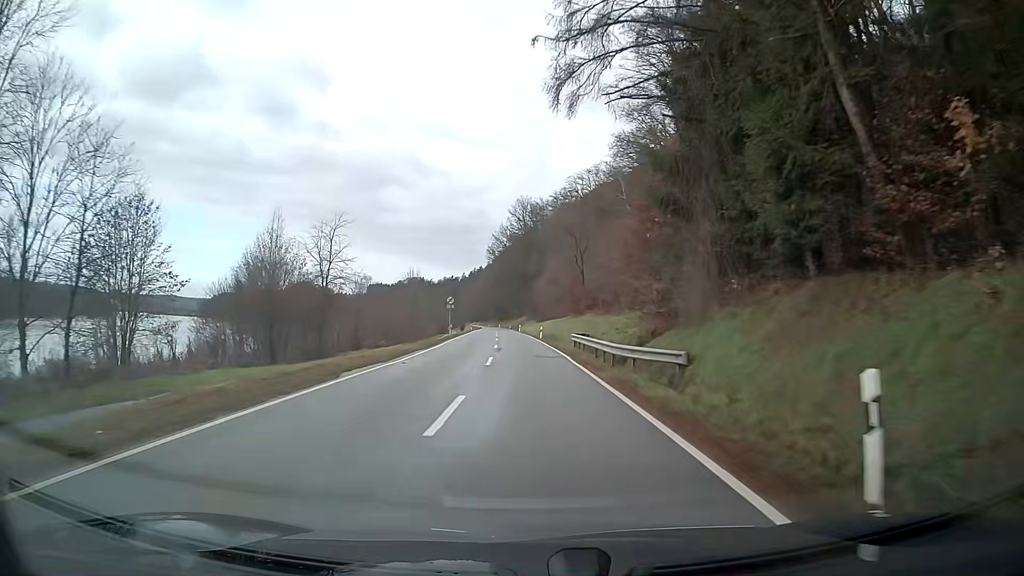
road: secondary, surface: asphalt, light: Day
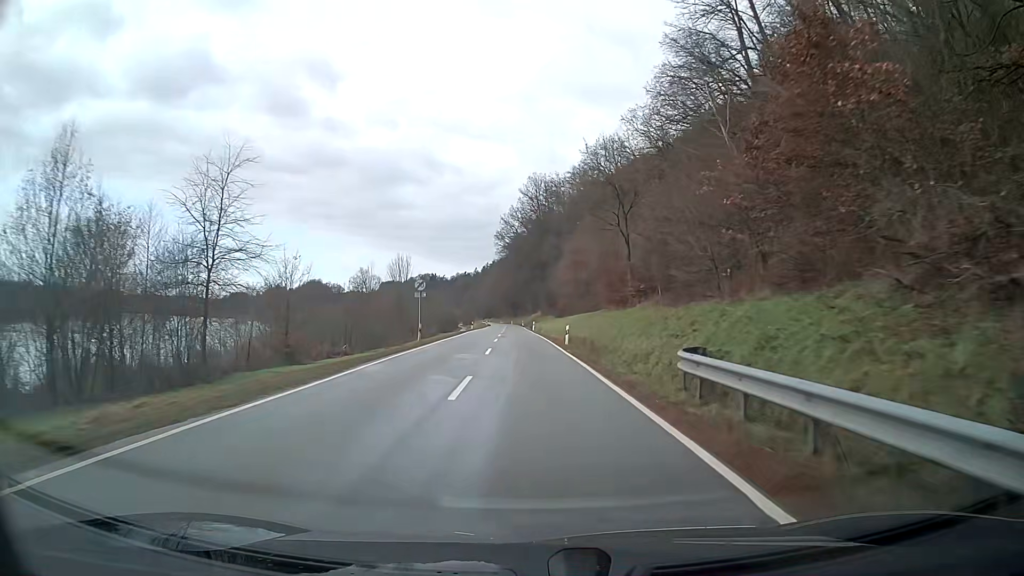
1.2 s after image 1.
(-0.3, +21.7) m; -2°
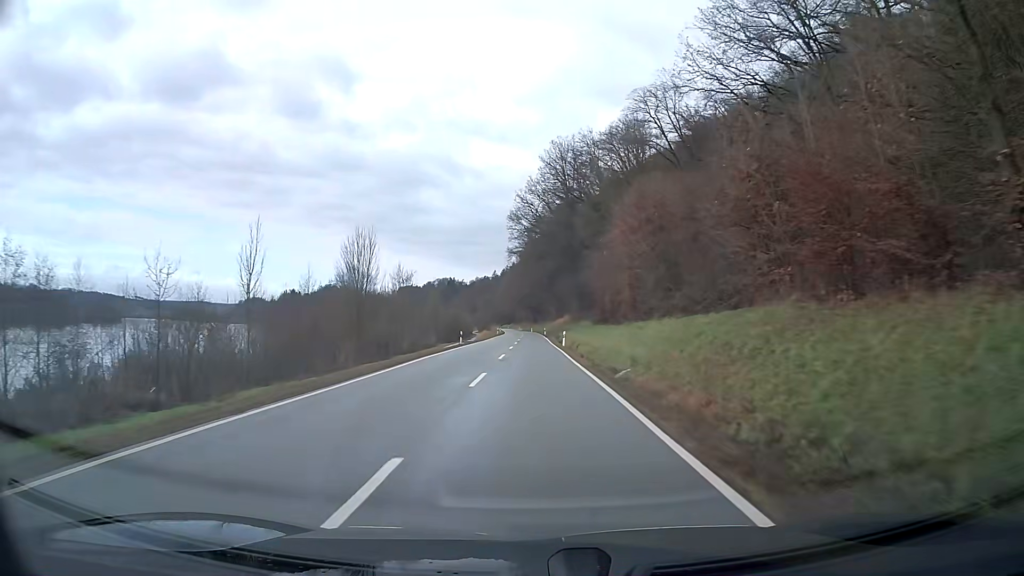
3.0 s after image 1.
(-0.3, +32.7) m; -1°
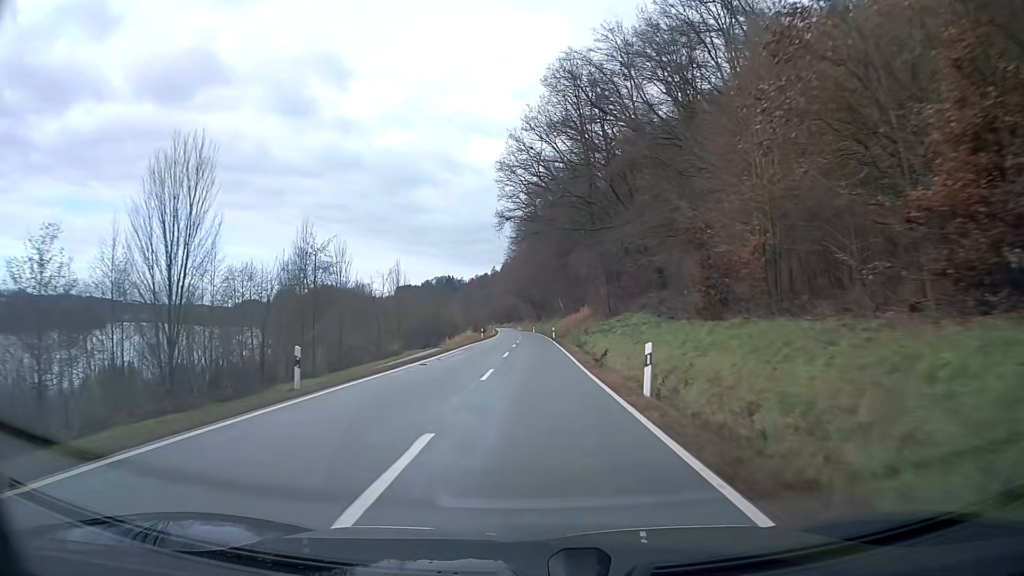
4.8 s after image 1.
(0.0, +34.6) m; 0°
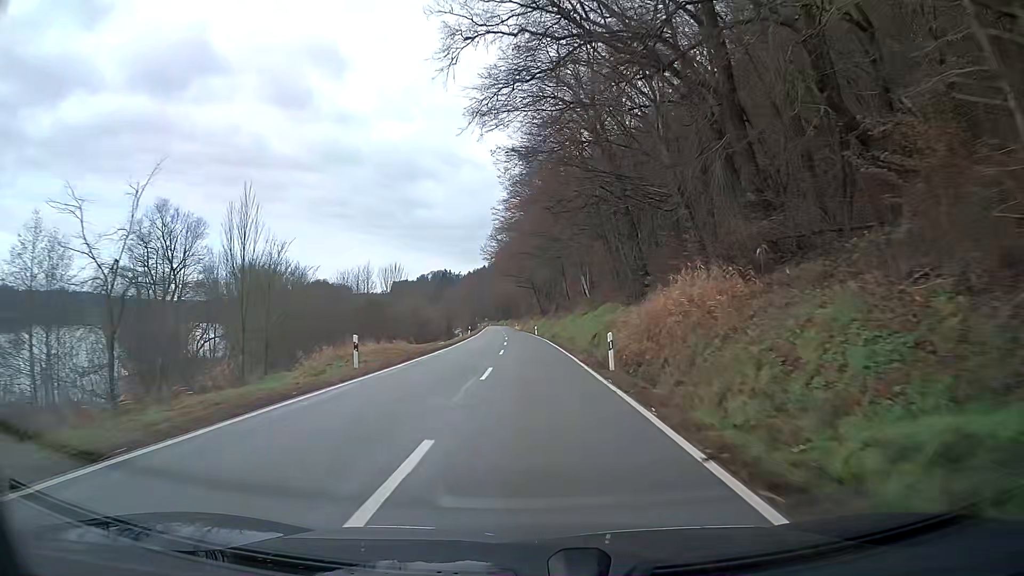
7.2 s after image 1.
(-0.1, +49.6) m; 0°
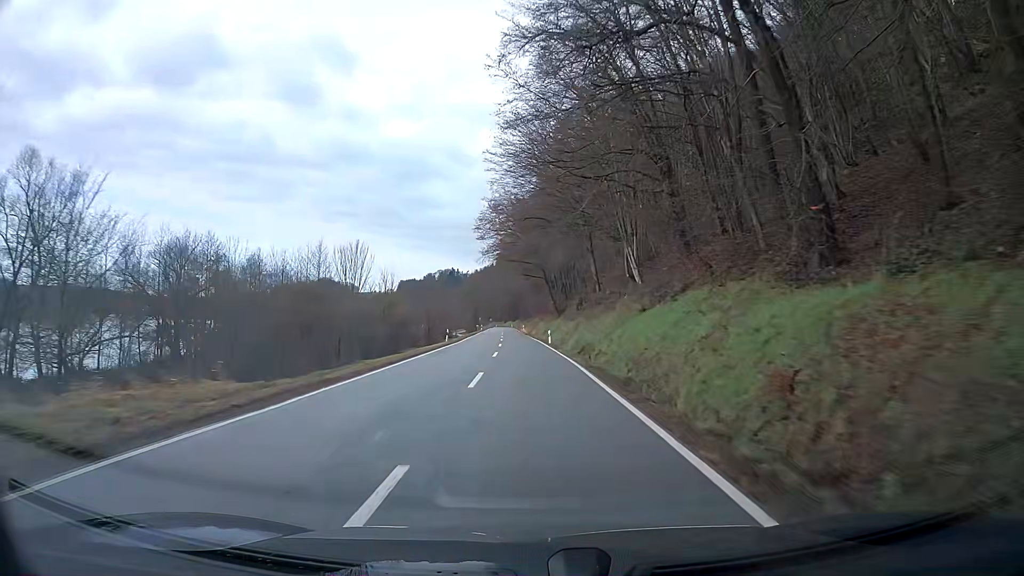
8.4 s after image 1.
(-0.2, +25.8) m; -1°
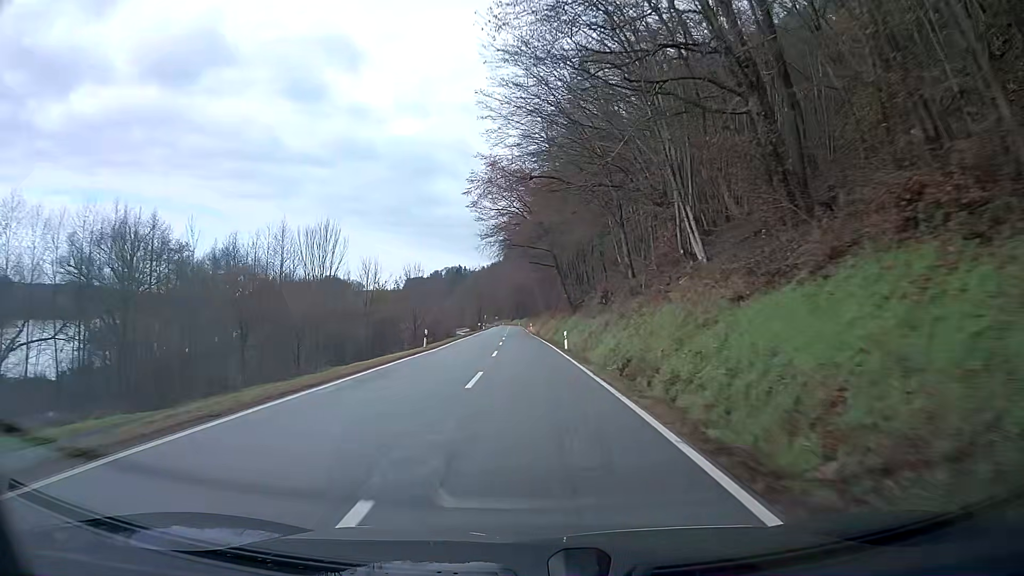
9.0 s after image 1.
(-0.1, +13.1) m; -1°
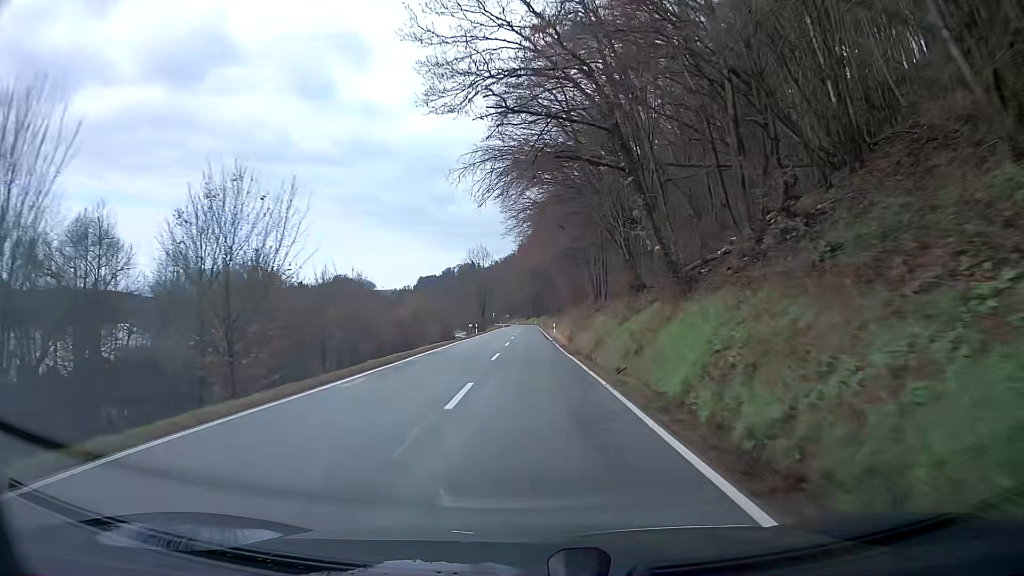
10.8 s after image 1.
(-0.4, +39.2) m; -1°
